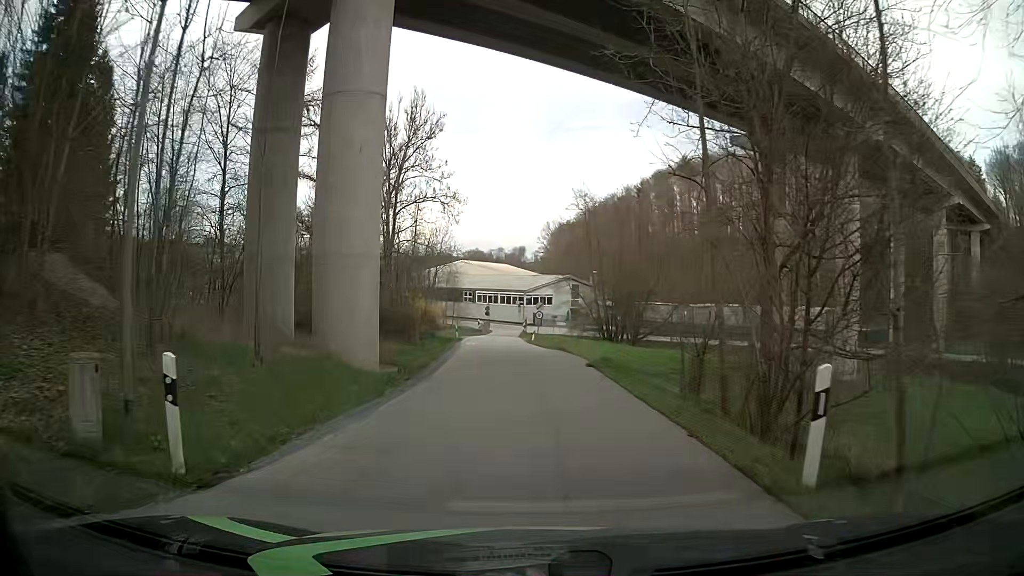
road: residential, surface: asphalt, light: Day
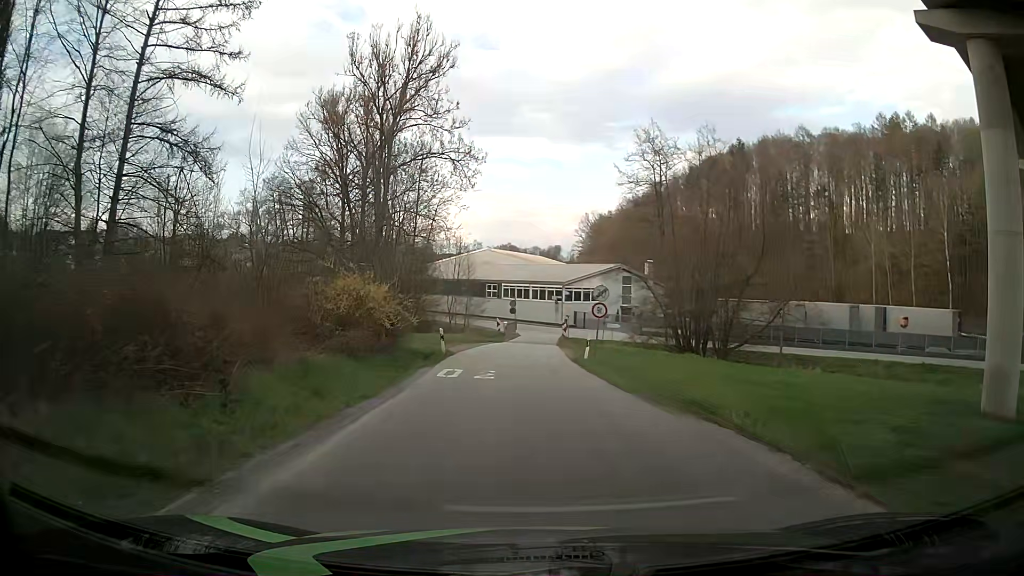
(-0.7, +22.6) m; -3°
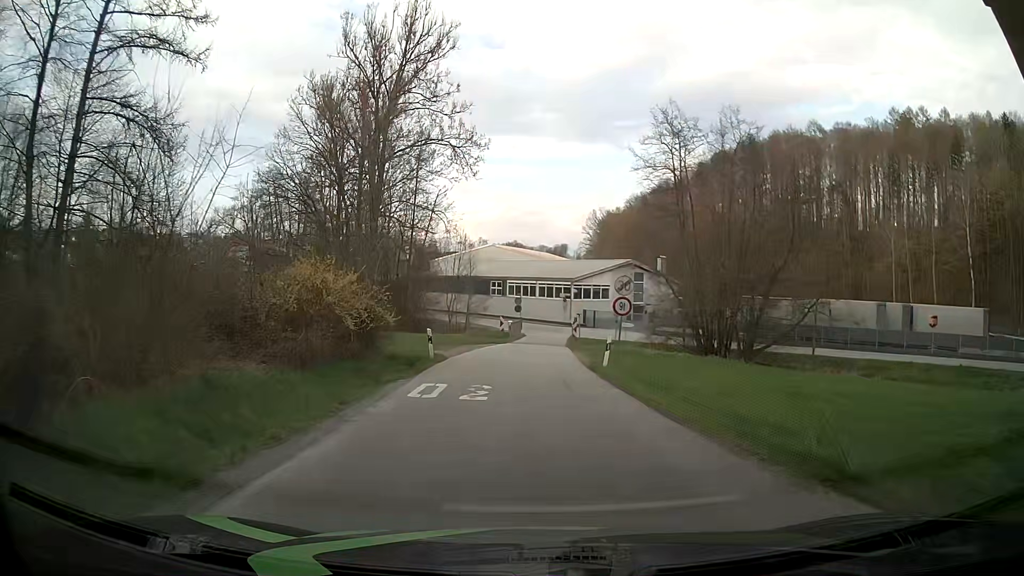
(-0.1, +4.5) m; -2°
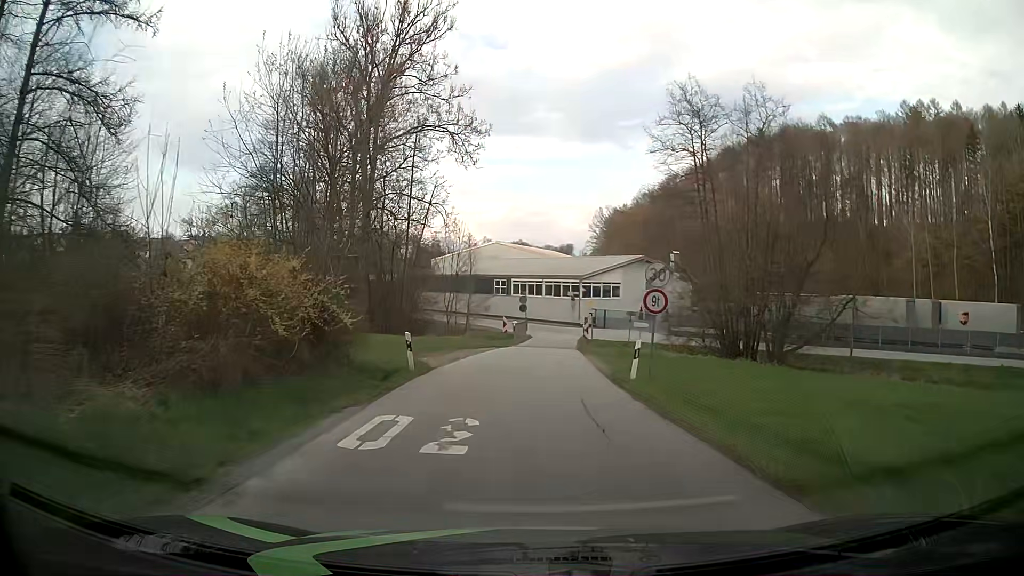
(0.0, +4.5) m; 0°
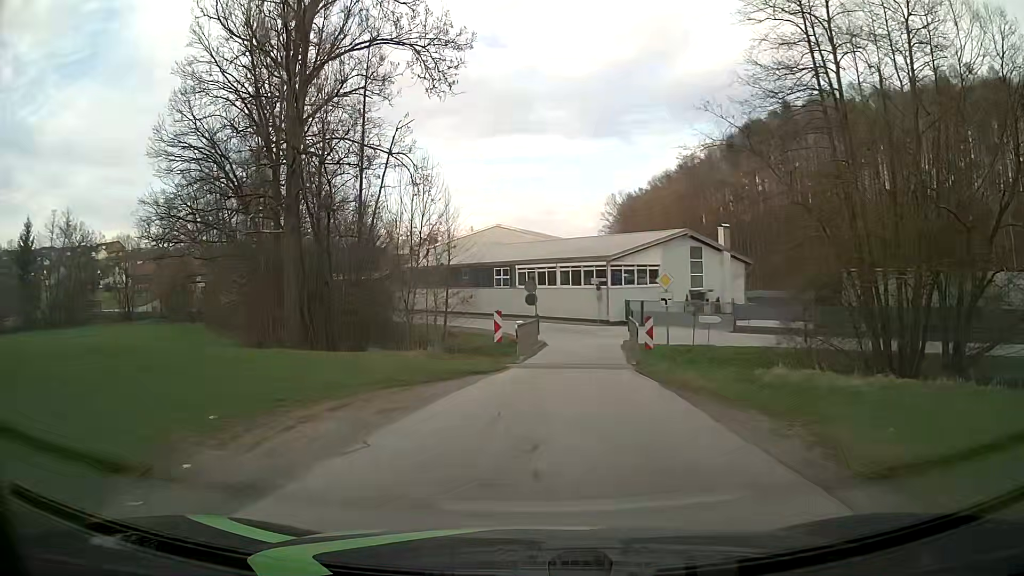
(0.0, +18.0) m; 0°
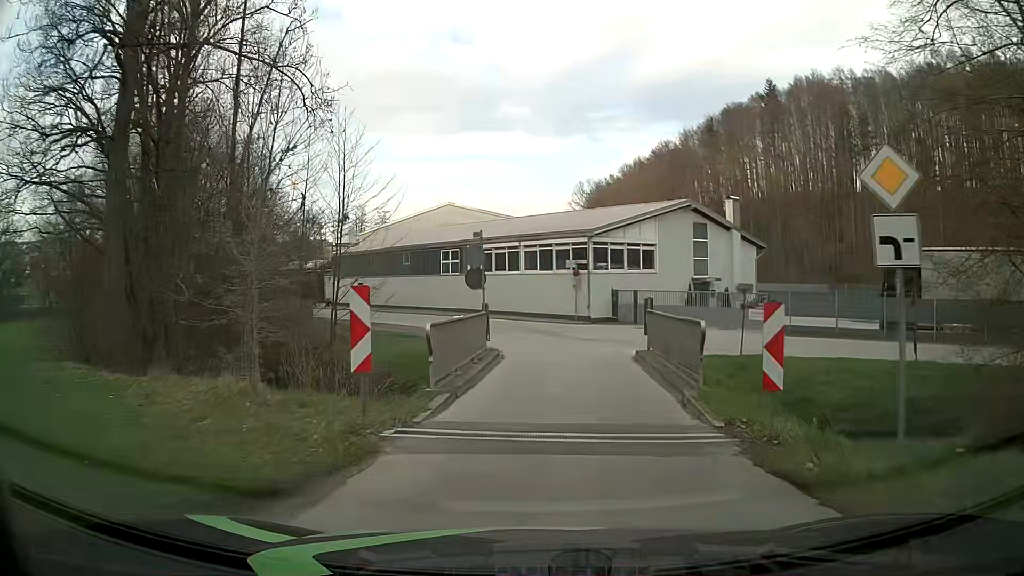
(+0.3, +13.5) m; +2°
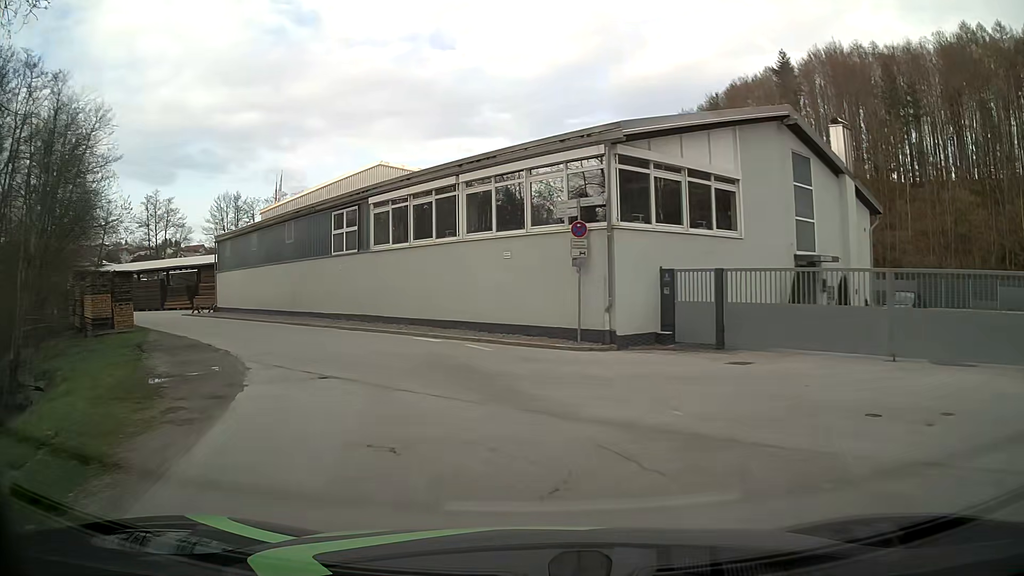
(+1.0, +22.3) m; +3°
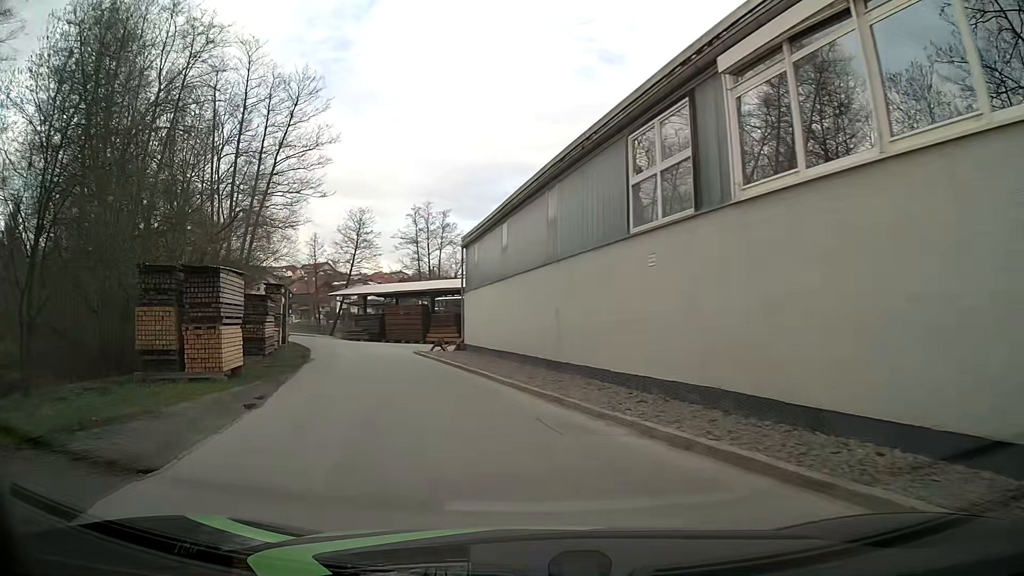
(-3.9, +16.6) m; -28°
(-1, +10) (-4, +20) (-6, +29) (-10, +39) (-13, +48) (-18, +57) (-24, +65) (-31, +72) (-39, +78) (-47, +84) m
